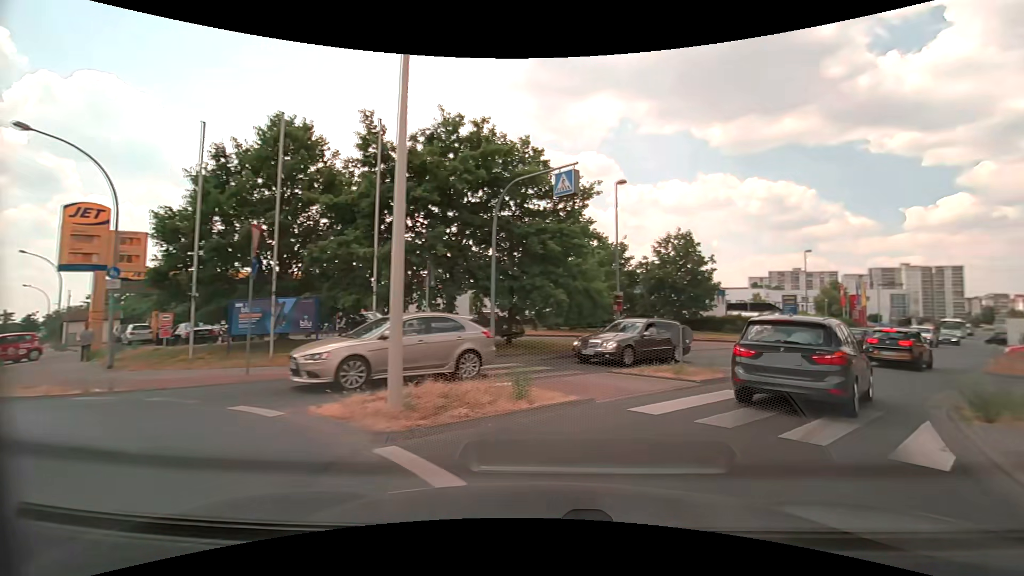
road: tertiary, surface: asphalt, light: Day
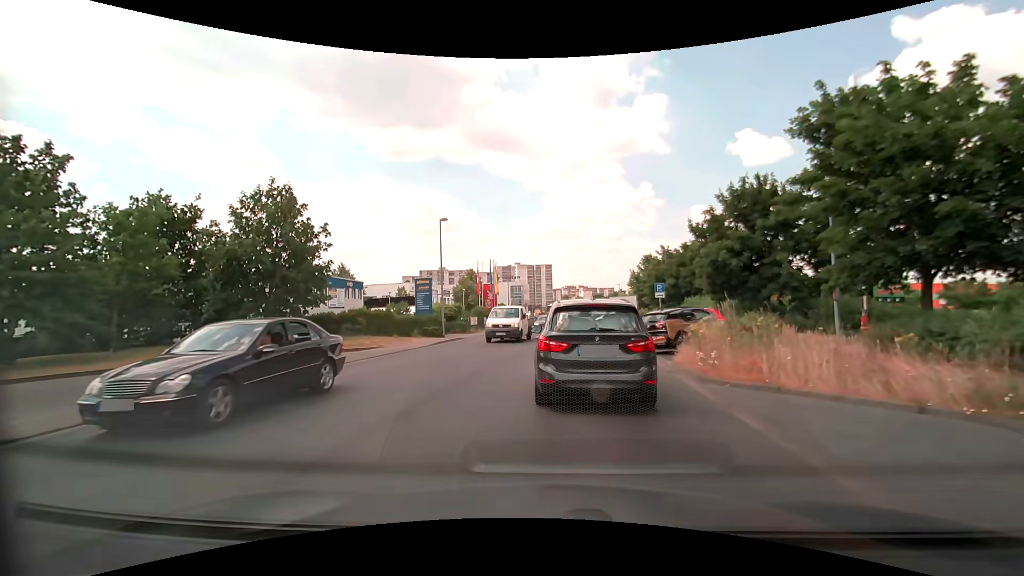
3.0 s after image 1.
(+6.2, +14.1) m; +37°
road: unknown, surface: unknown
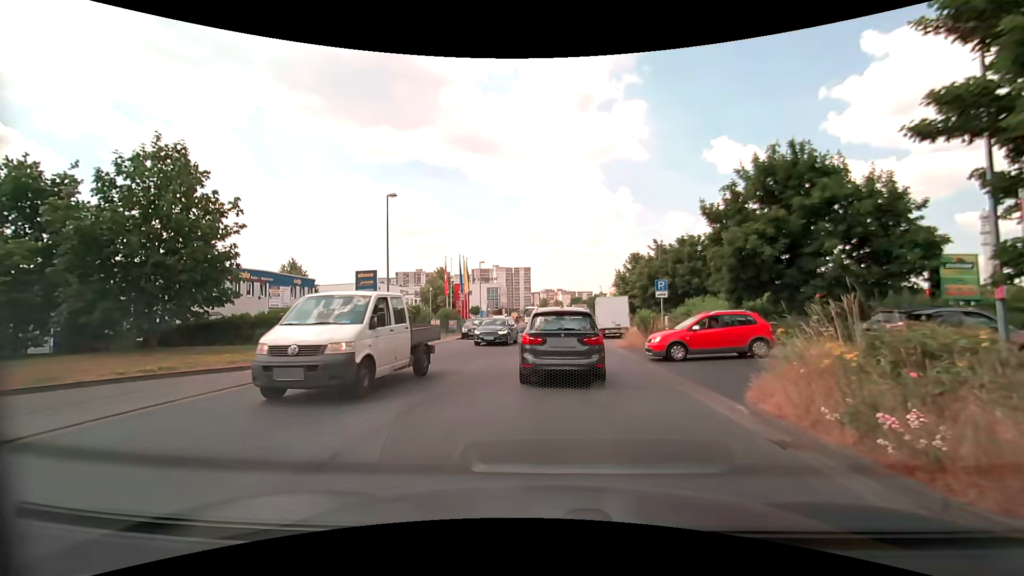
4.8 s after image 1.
(+0.2, +6.7) m; +3°
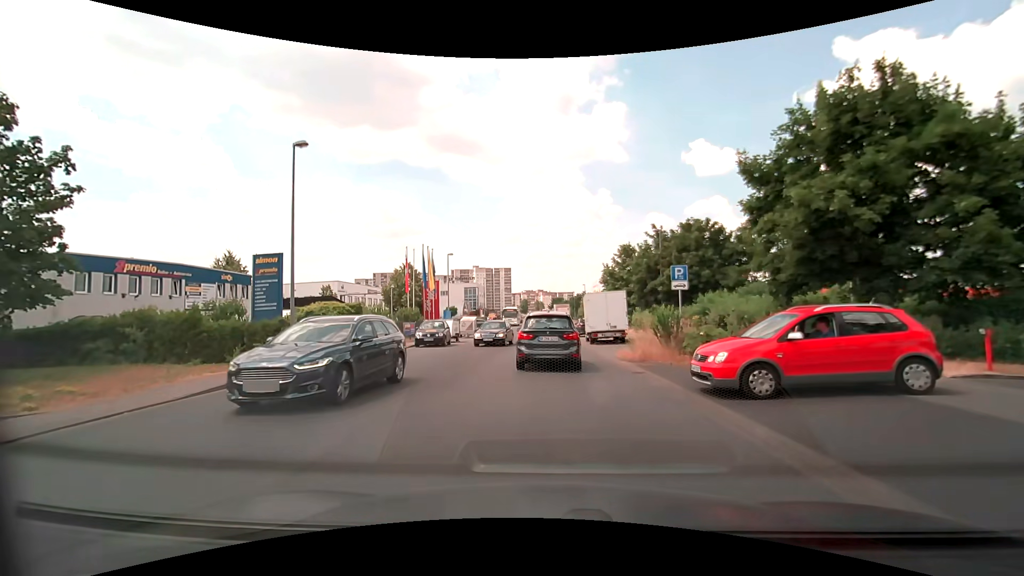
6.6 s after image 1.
(+0.3, +7.7) m; +3°
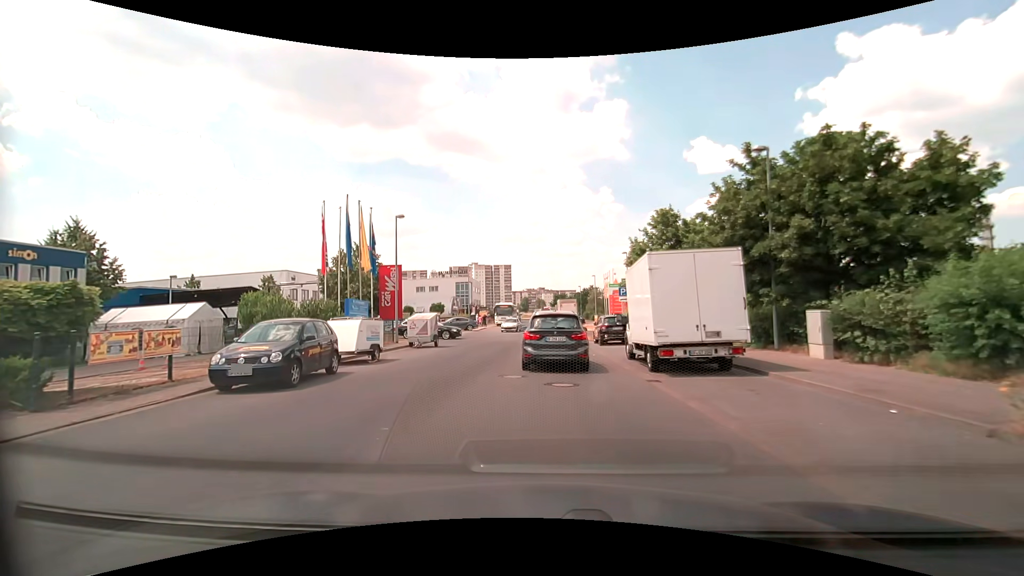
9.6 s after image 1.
(0.0, +16.7) m; -1°
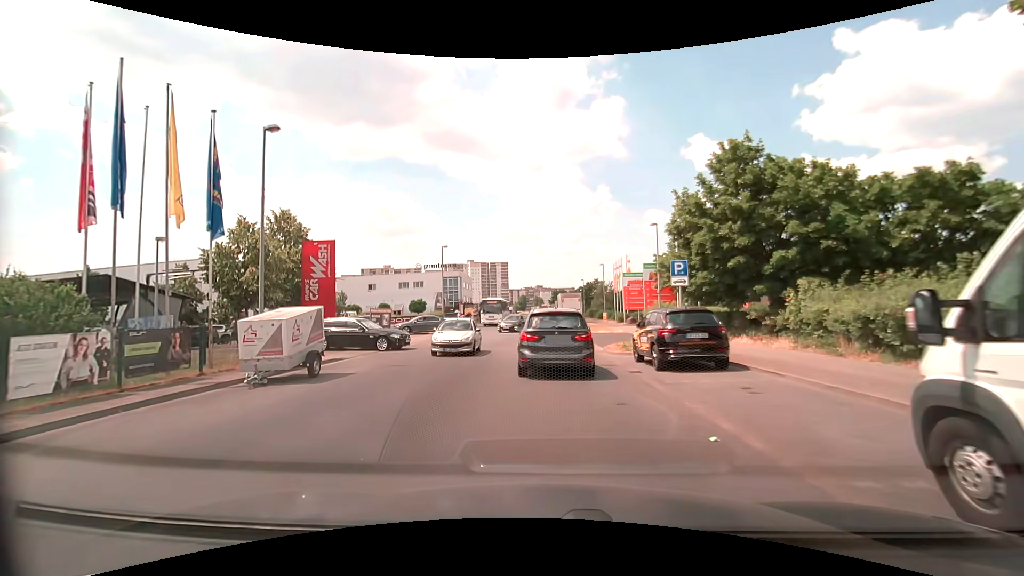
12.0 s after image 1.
(+0.2, +13.9) m; 0°
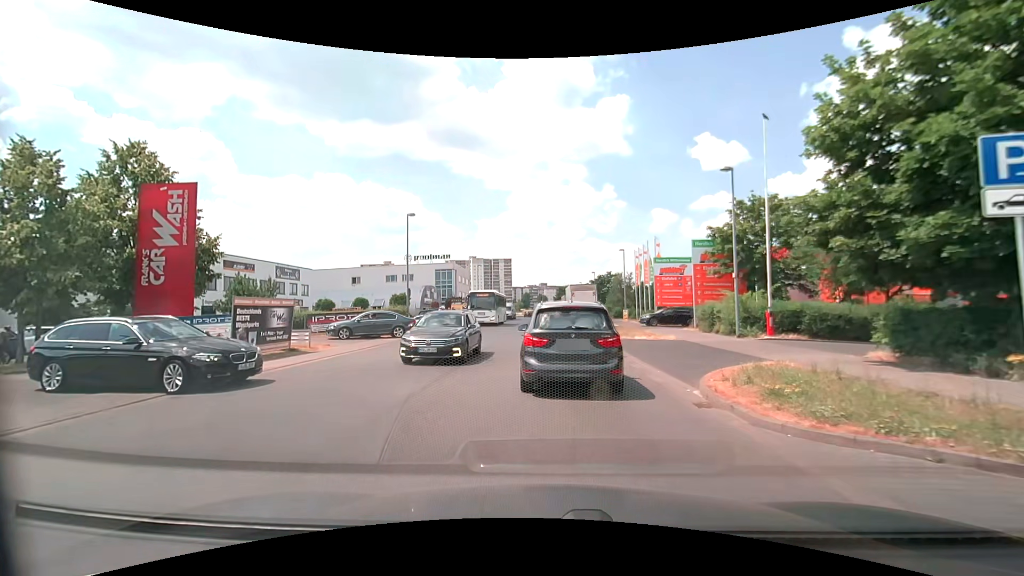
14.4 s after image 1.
(0.0, +12.8) m; -1°
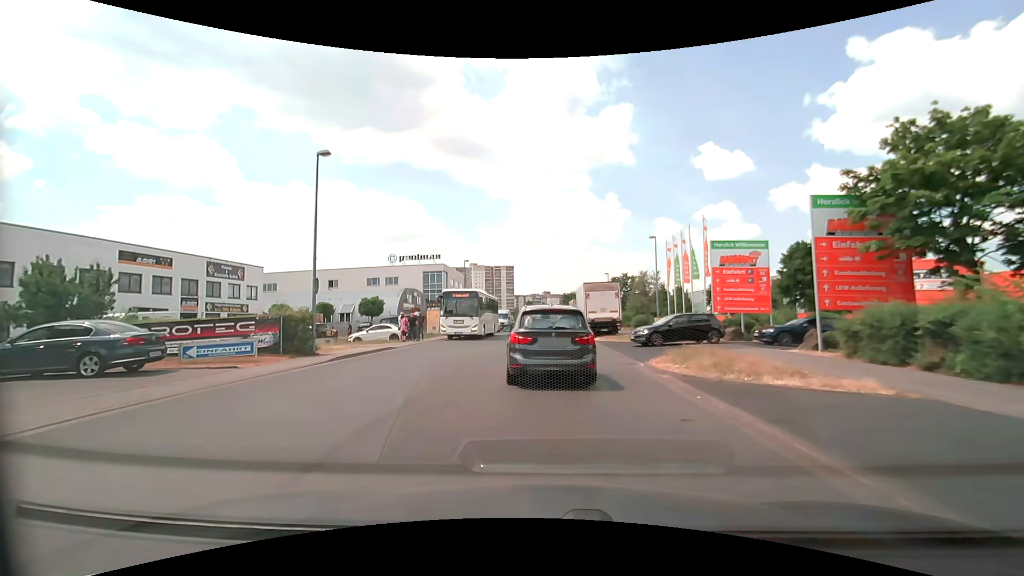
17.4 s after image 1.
(+0.1, +13.3) m; 0°
